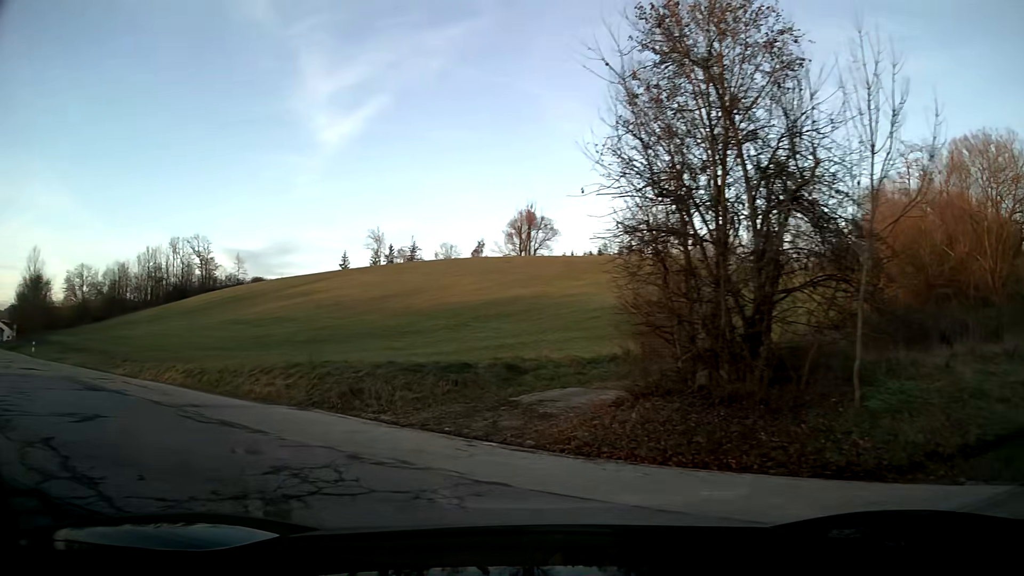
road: tertiary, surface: asphalt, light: Day
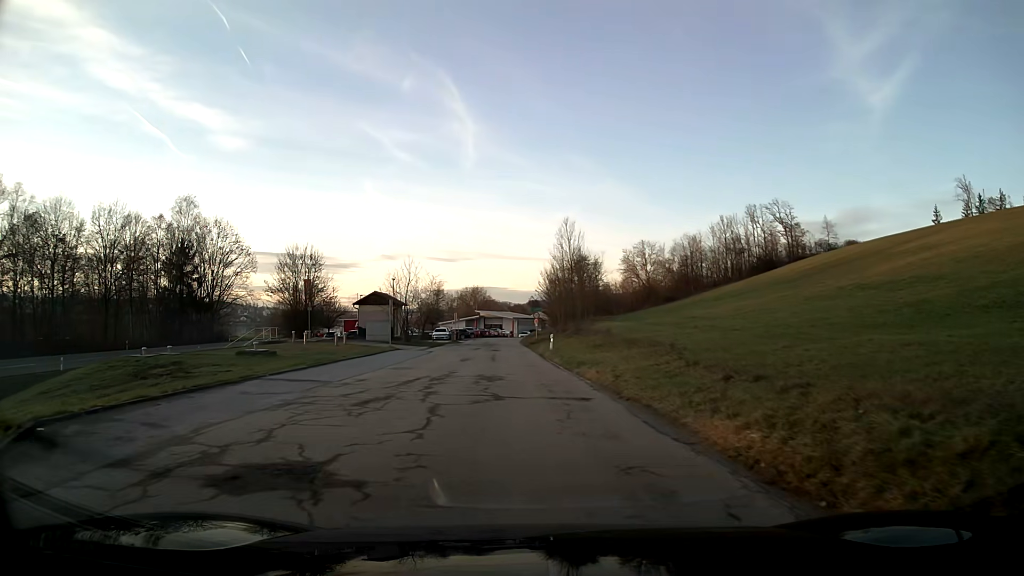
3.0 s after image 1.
(-10.1, +17.6) m; -44°
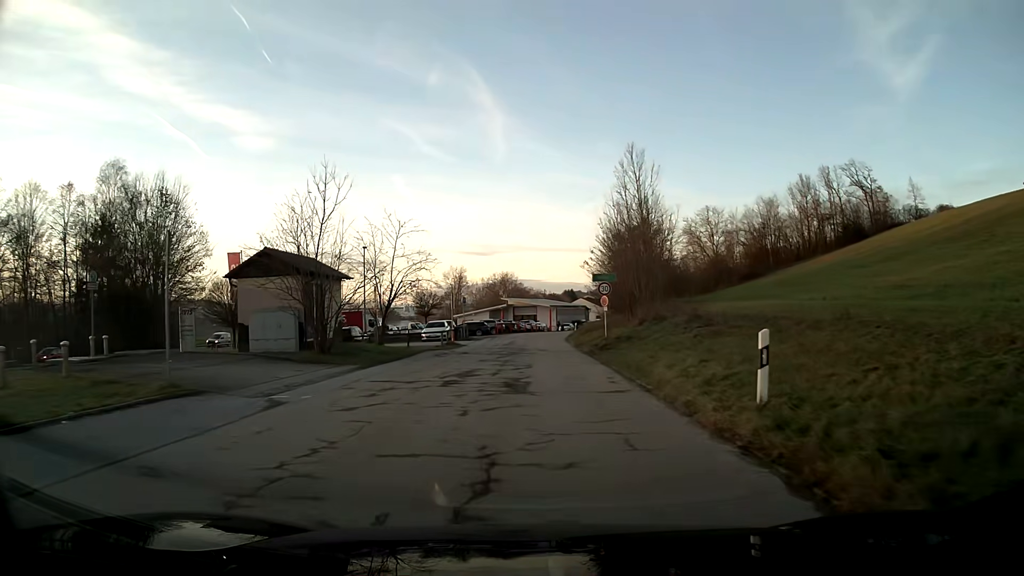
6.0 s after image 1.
(-1.1, +30.8) m; -3°
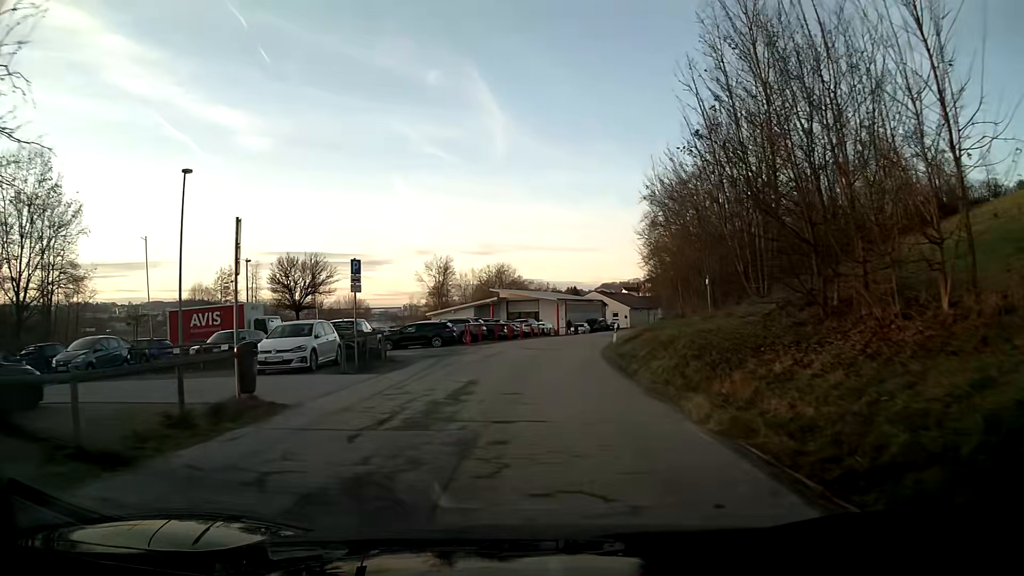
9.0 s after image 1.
(0.0, +28.9) m; 0°
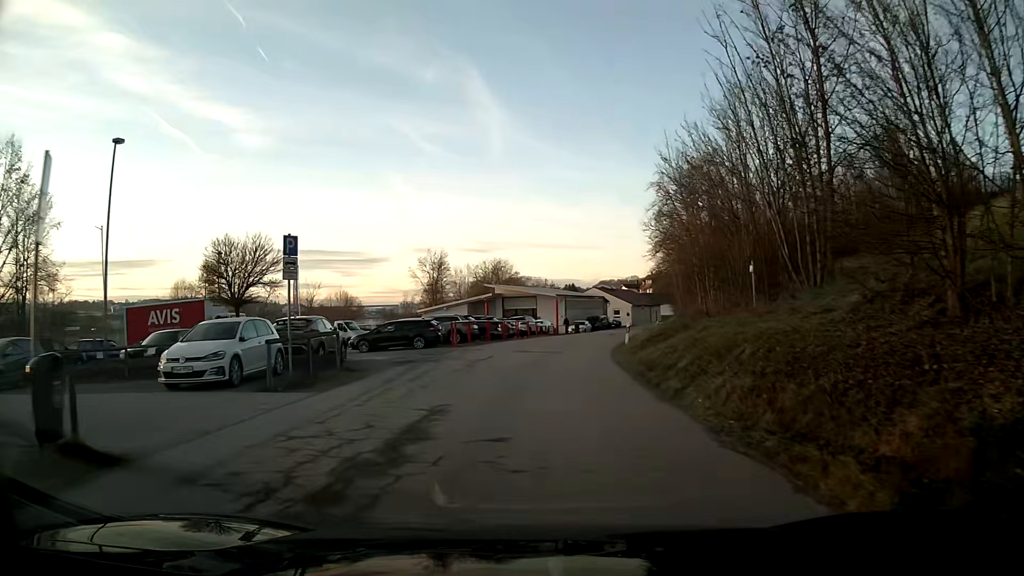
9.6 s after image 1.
(0.0, +4.9) m; 0°
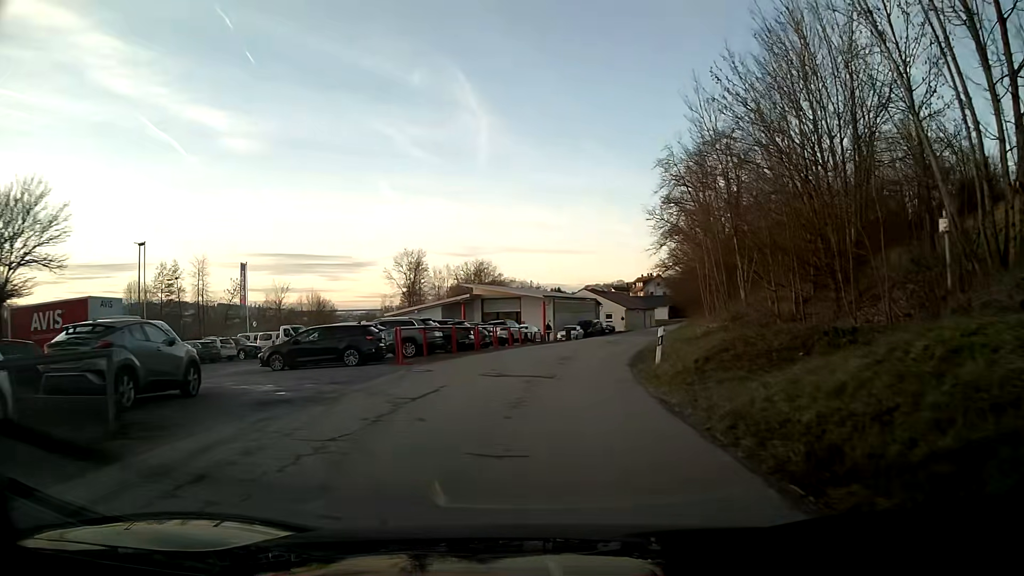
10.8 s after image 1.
(+0.1, +9.6) m; +1°
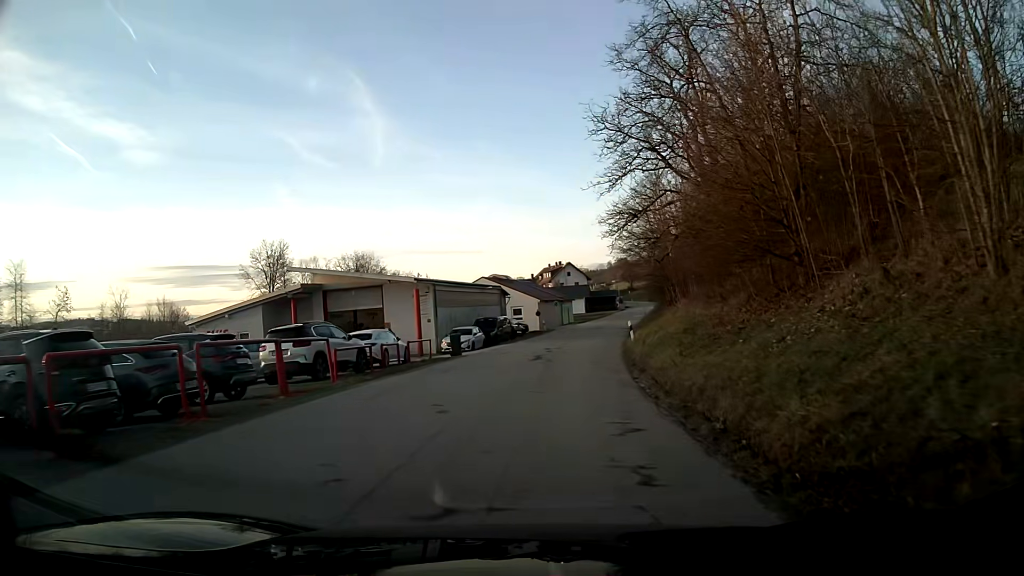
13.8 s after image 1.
(+1.6, +24.5) m; +9°
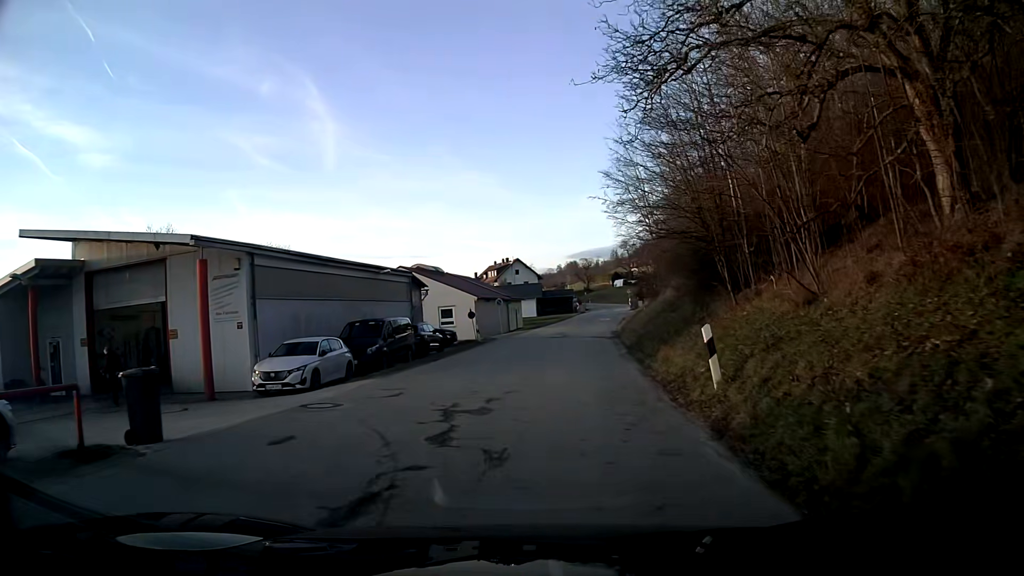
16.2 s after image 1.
(+0.9, +20.4) m; +4°
